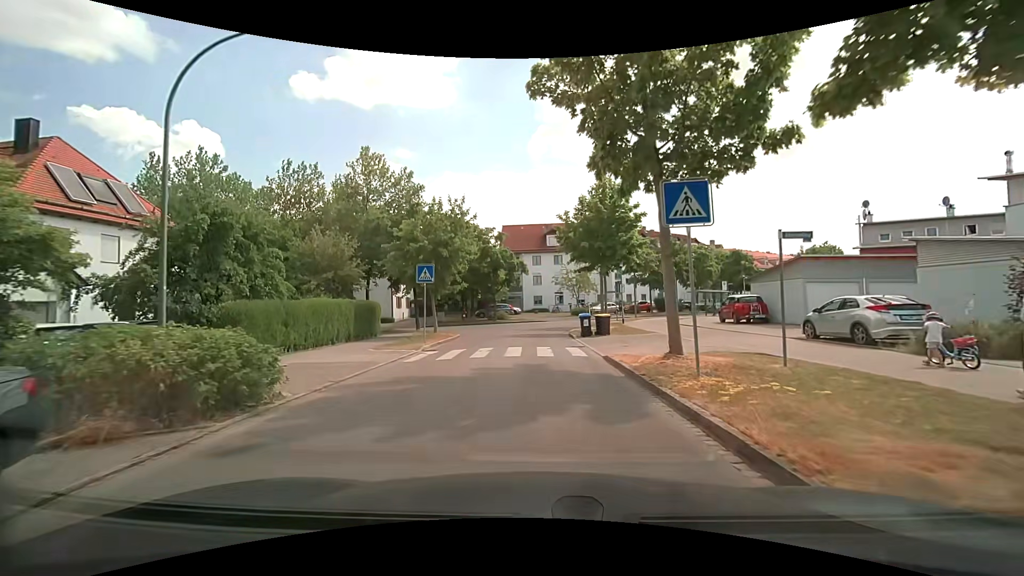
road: residential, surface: asphalt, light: Day
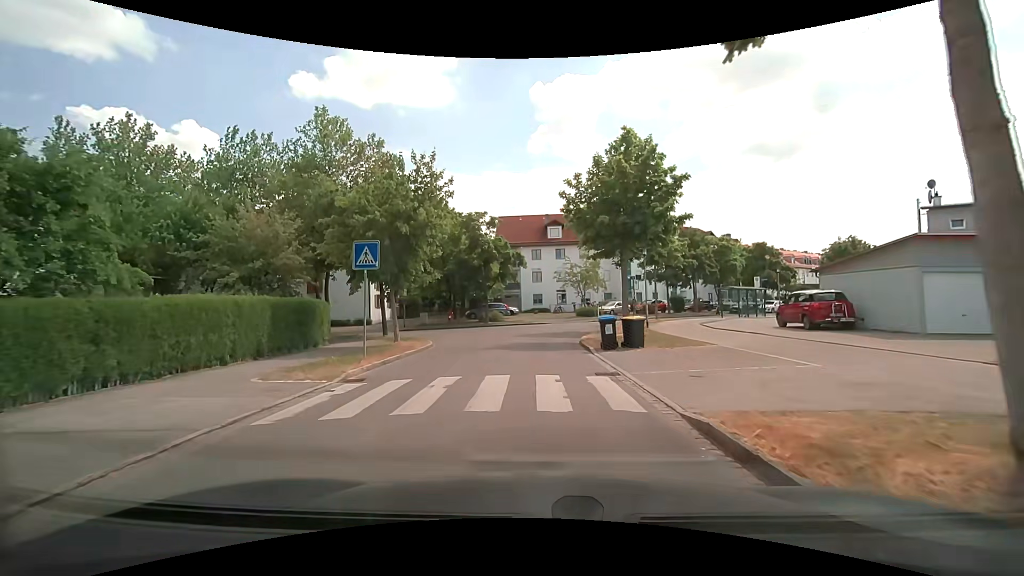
(0.0, +7.6) m; +1°
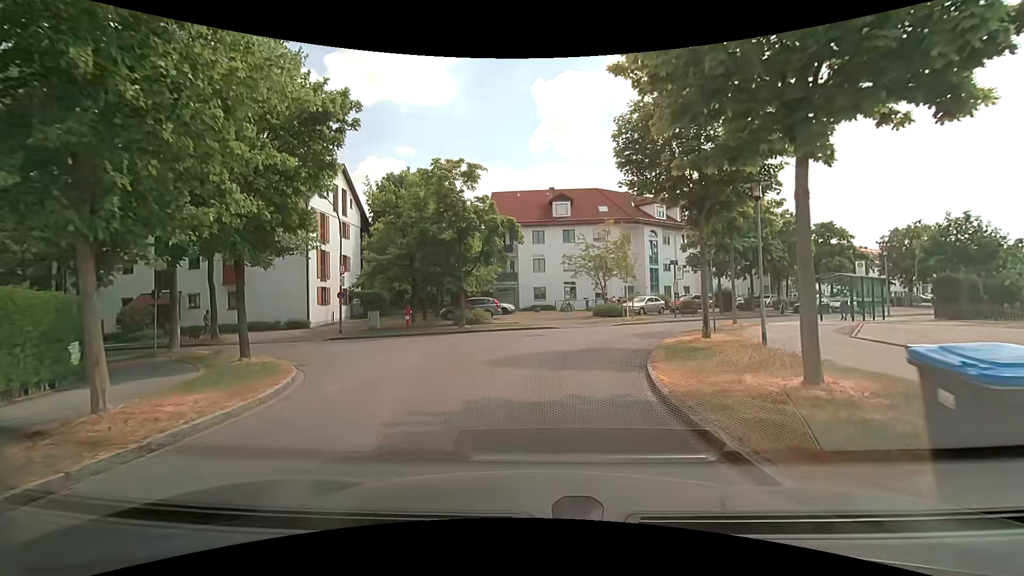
(-0.2, +13.6) m; -2°
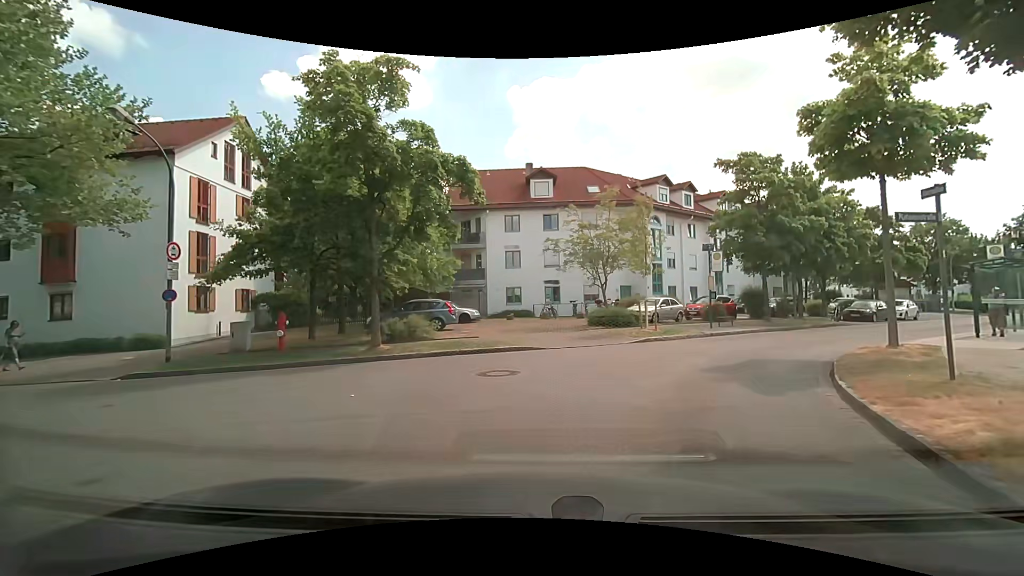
(+0.2, +11.0) m; +3°
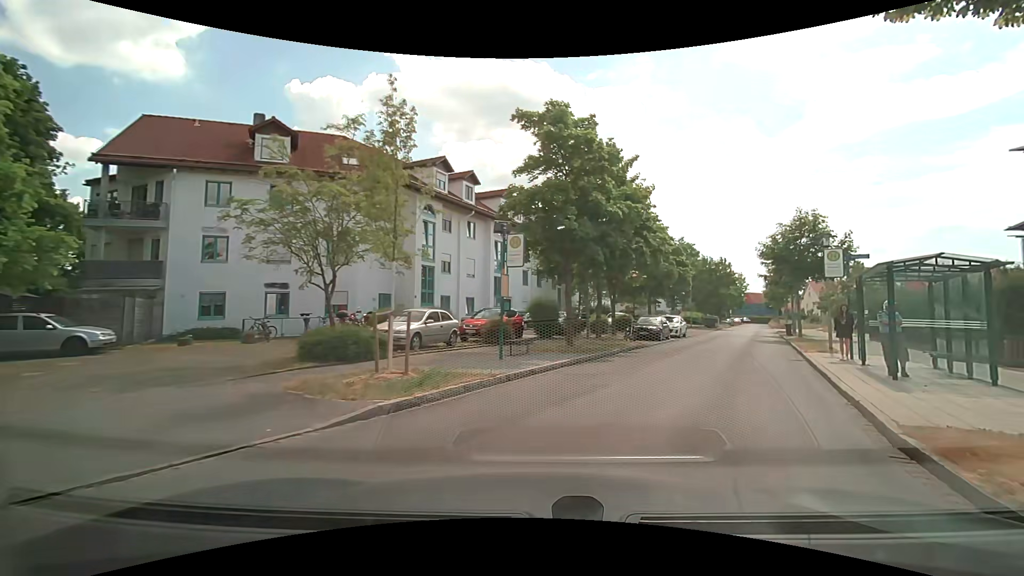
(+2.0, +10.5) m; +24°
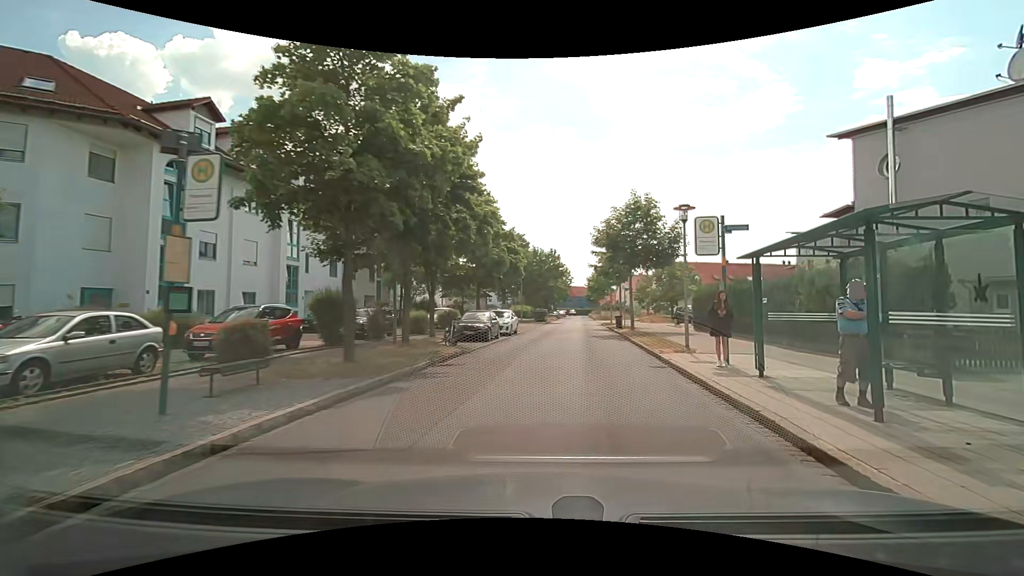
(+1.1, +6.4) m; +19°
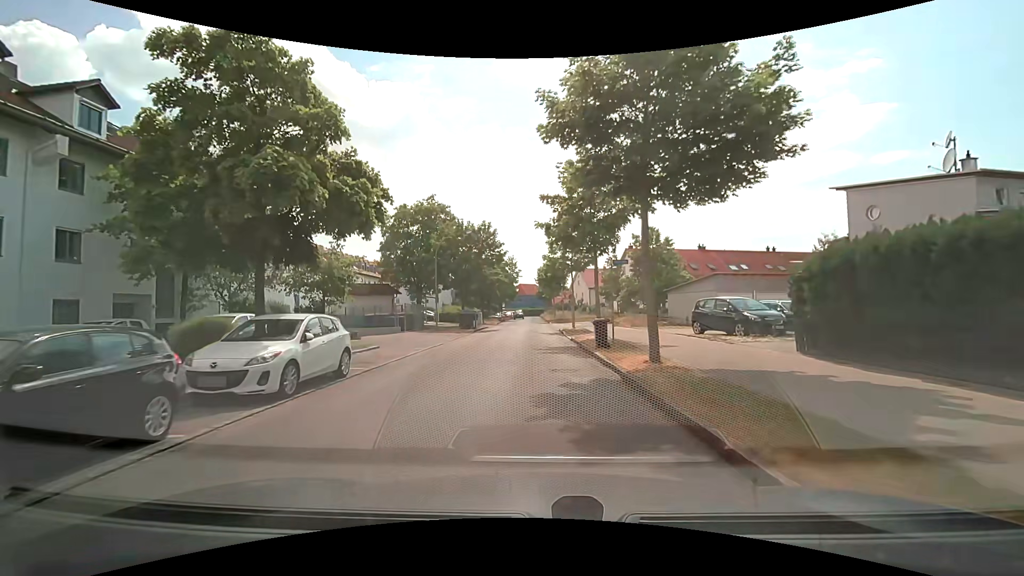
(+2.2, +19.6) m; +7°
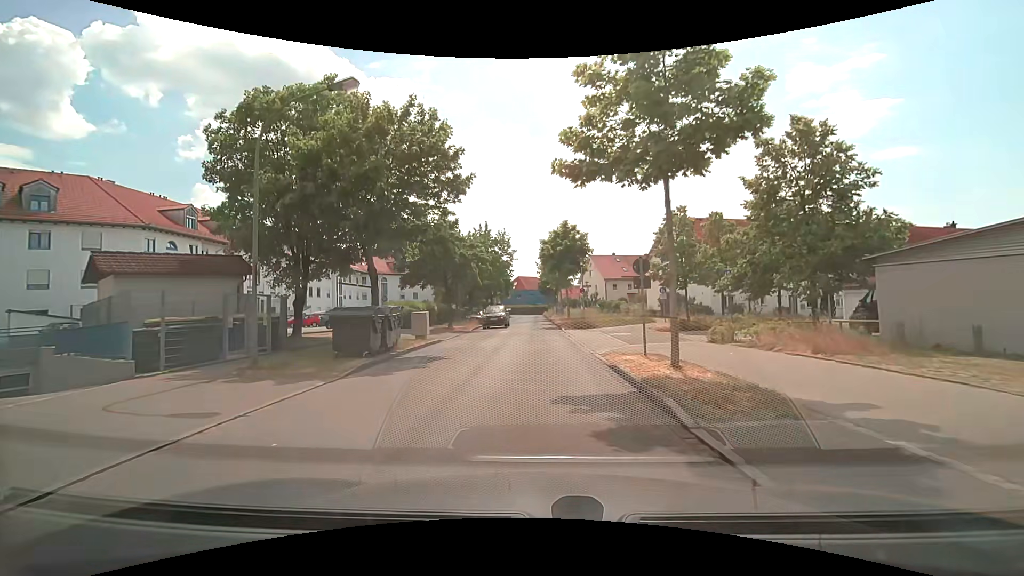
(-0.4, +23.5) m; 0°
(0, +10) (0, +20) (0, +30) (-1, +40) (-1, +50) (-1, +60) (-1, +70) (-1, +80) (-1, +90) (-2, +100) m
